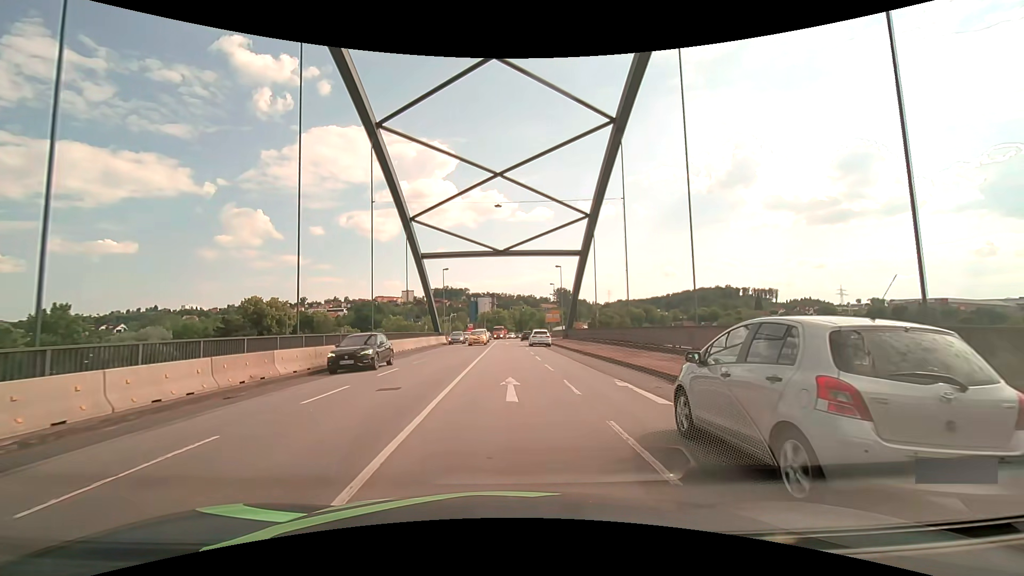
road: primary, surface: asphalt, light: Day
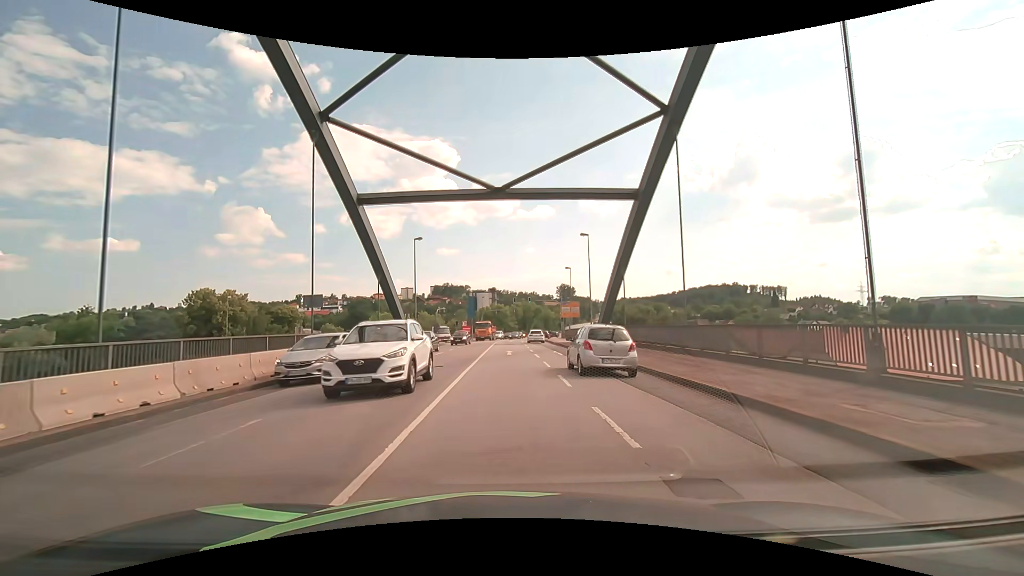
(0.0, +22.7) m; 0°
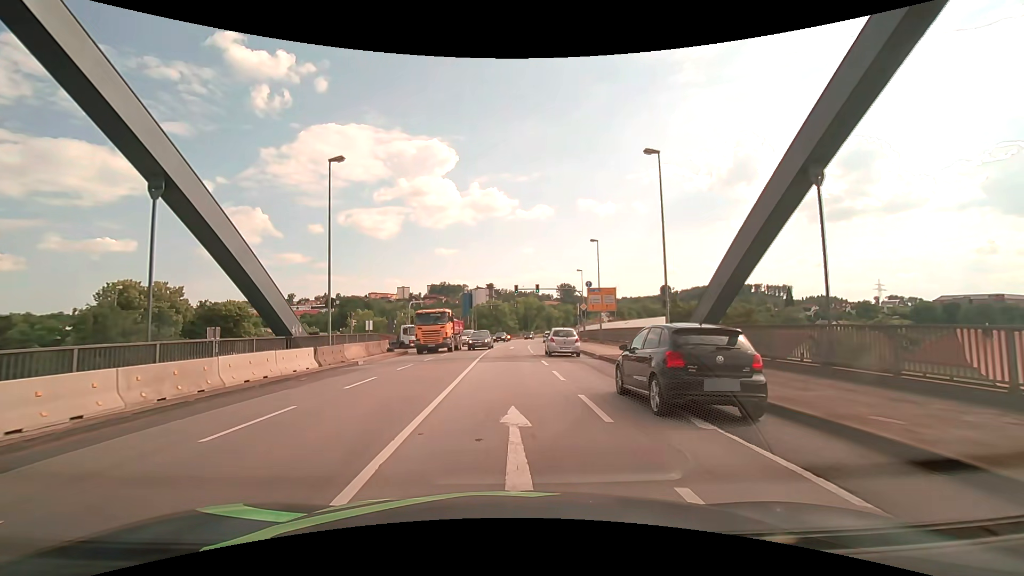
(0.0, +22.6) m; 0°
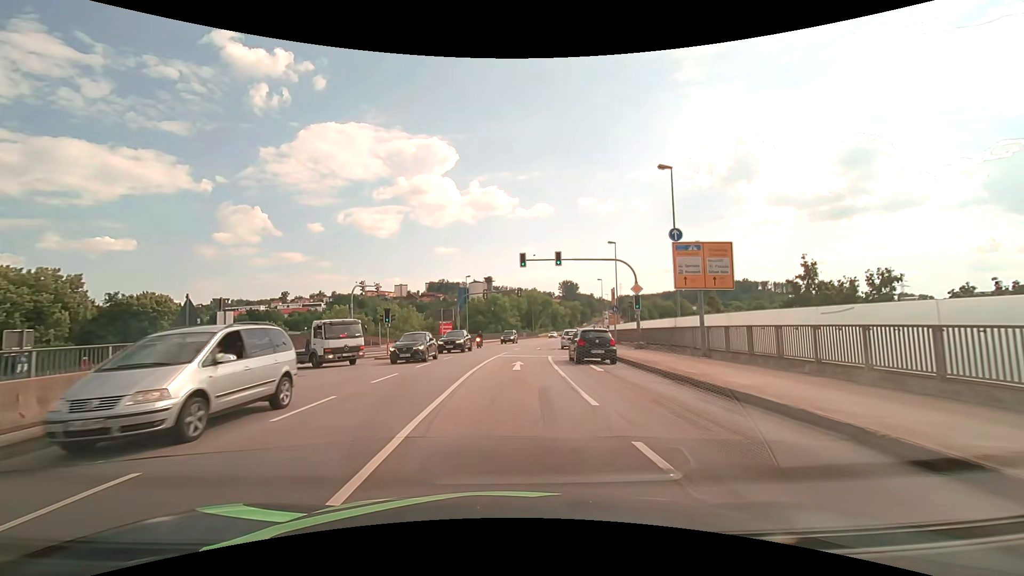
(-0.1, +22.5) m; 0°
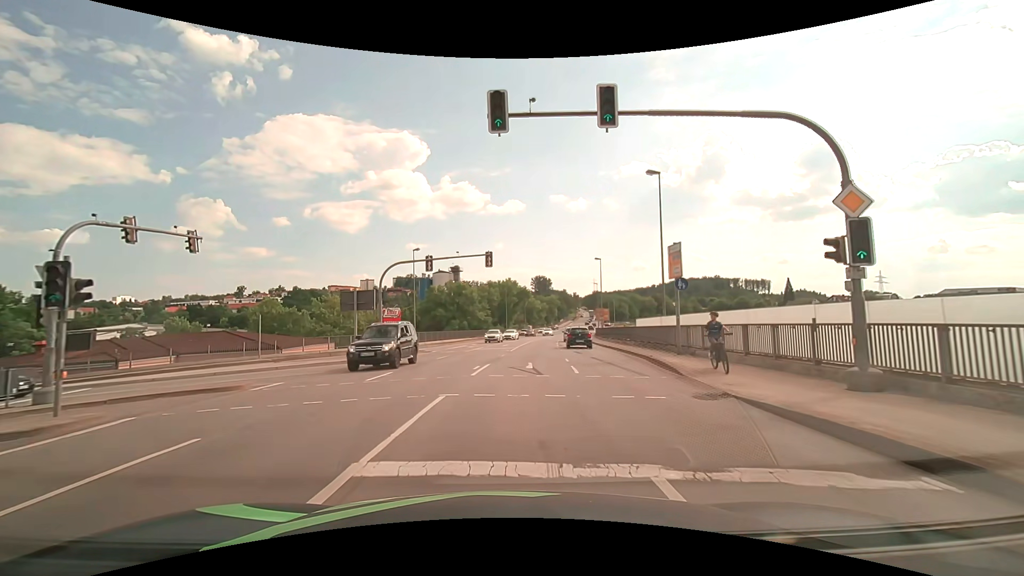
(+0.6, +22.6) m; +3°
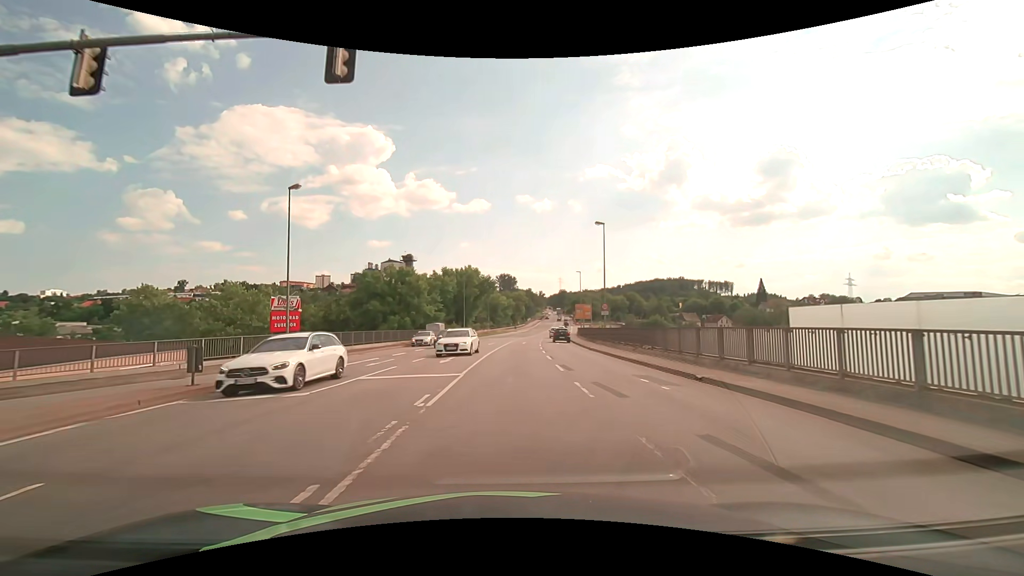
(+0.8, +22.7) m; +3°
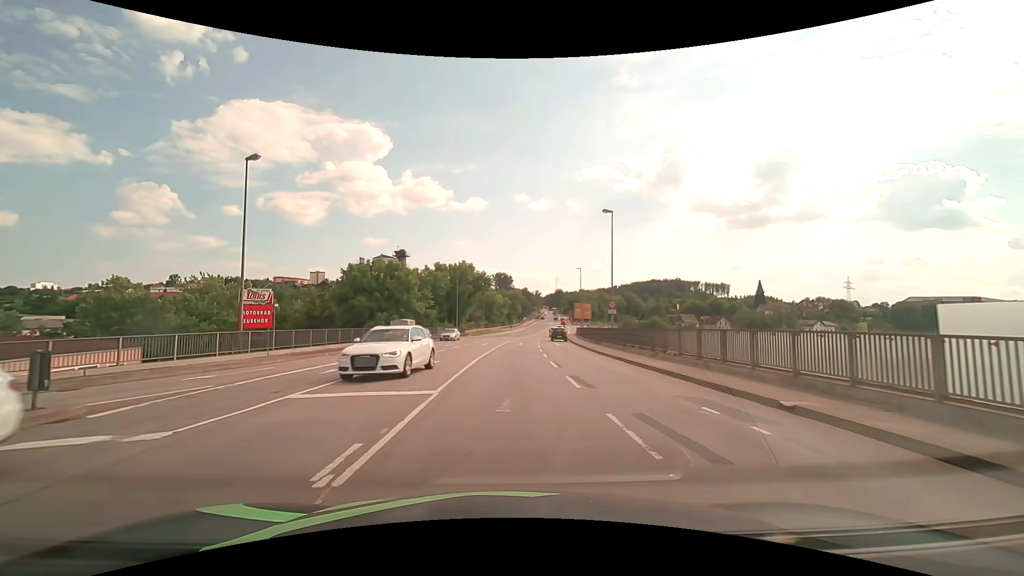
(+0.1, +4.6) m; +1°
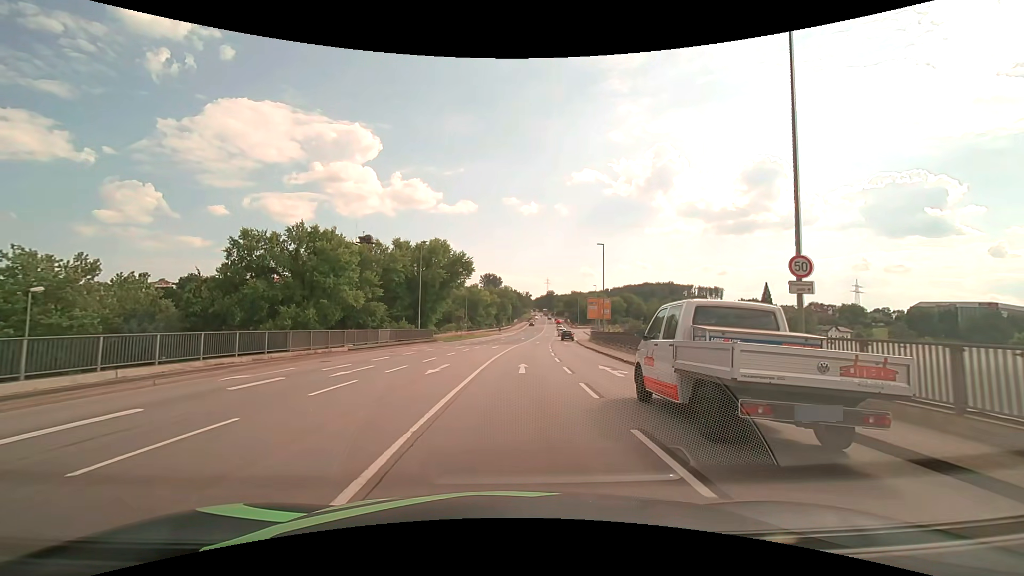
(+0.3, +25.2) m; +1°
(0, +10) (+1, +20) (+1, +30) (+2, +40) (+3, +50) (+4, +60) (+5, +70) (+5, +80) (+7, +90) (+8, +100) m
